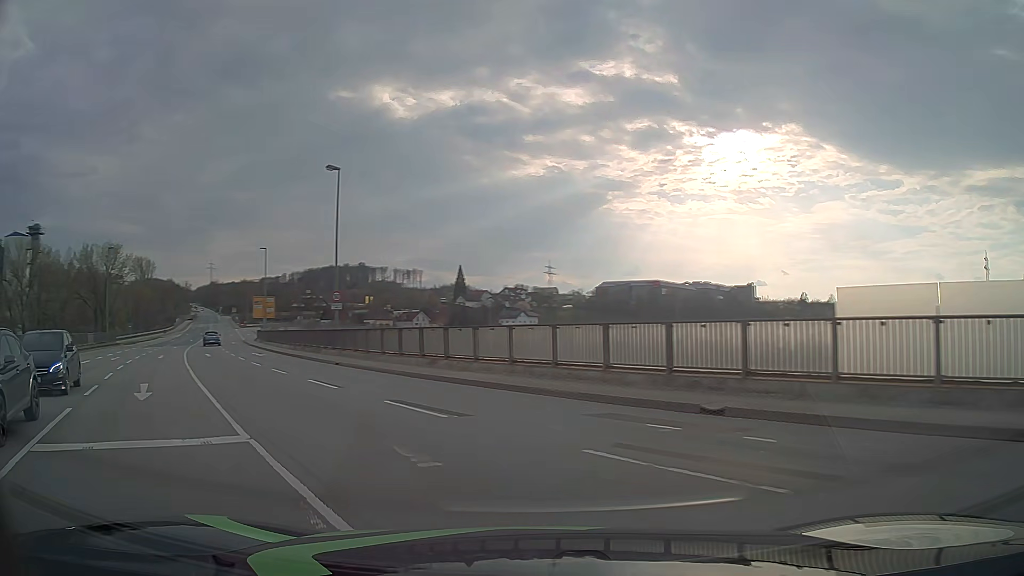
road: primary_link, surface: asphalt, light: Day
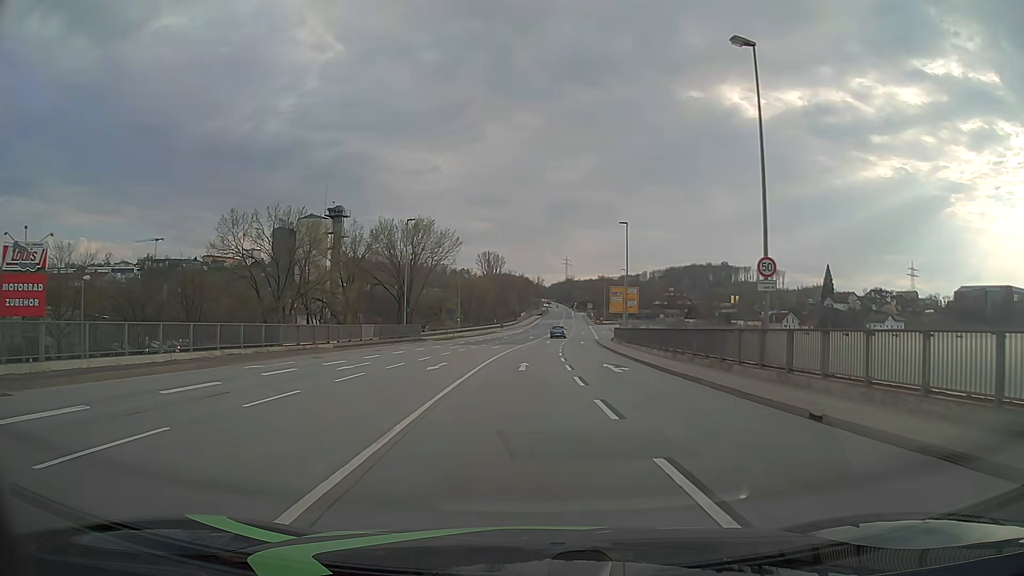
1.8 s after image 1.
(-6.5, +16.2) m; -34°
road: primary
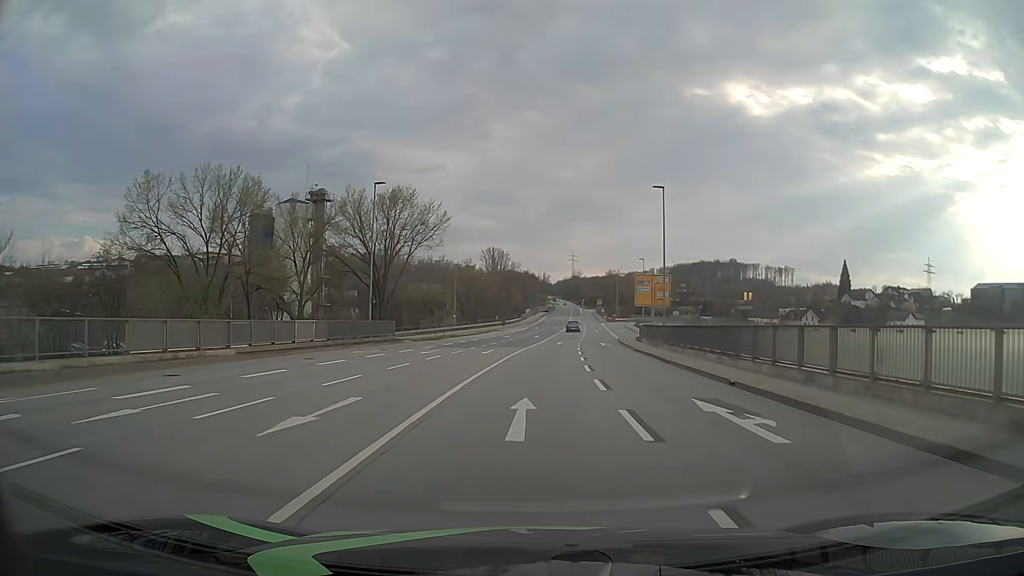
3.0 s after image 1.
(0.0, +14.4) m; 0°
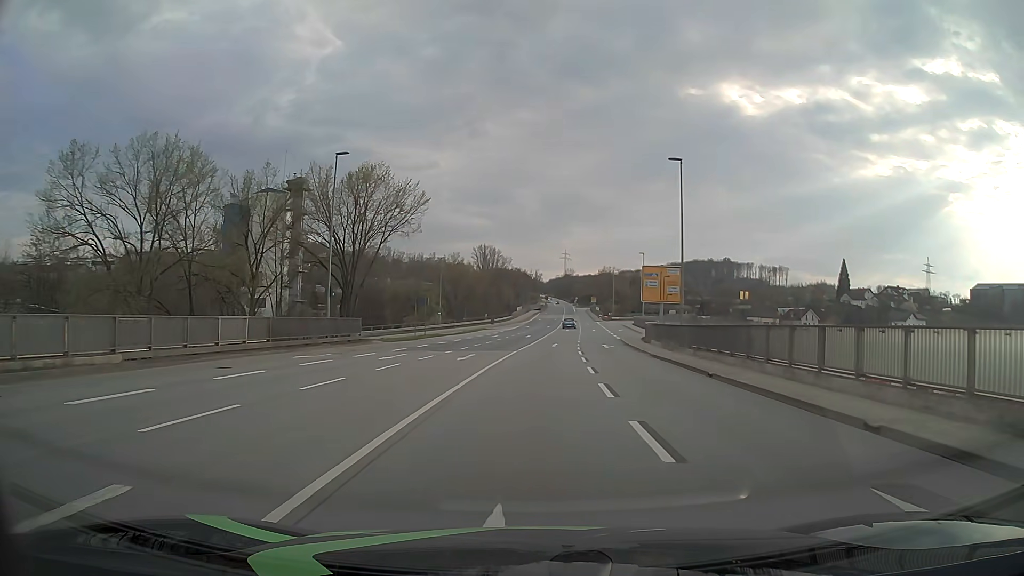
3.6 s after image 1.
(0.0, +7.5) m; +1°
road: primary_link
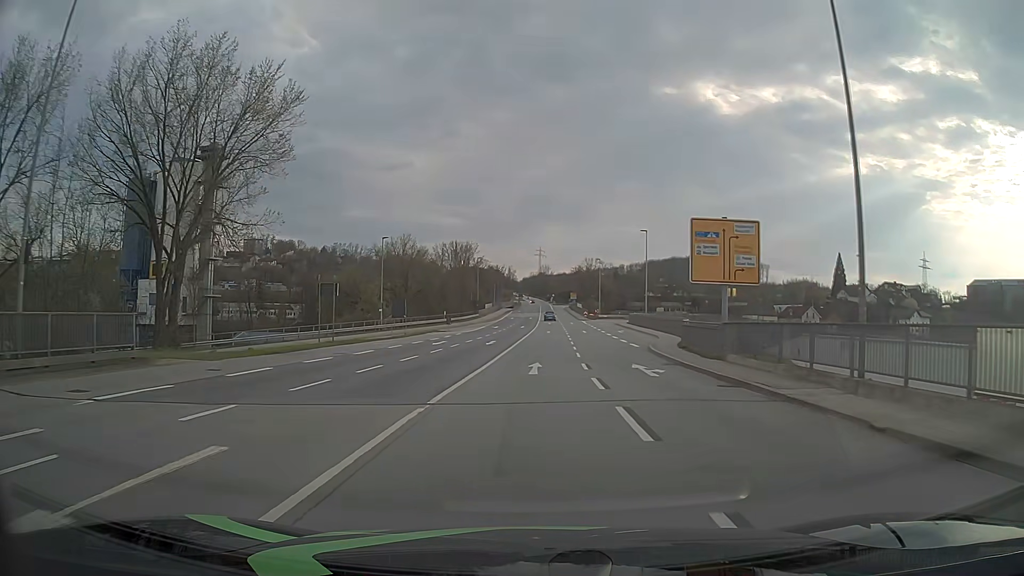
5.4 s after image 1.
(+0.5, +22.7) m; +2°
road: primary
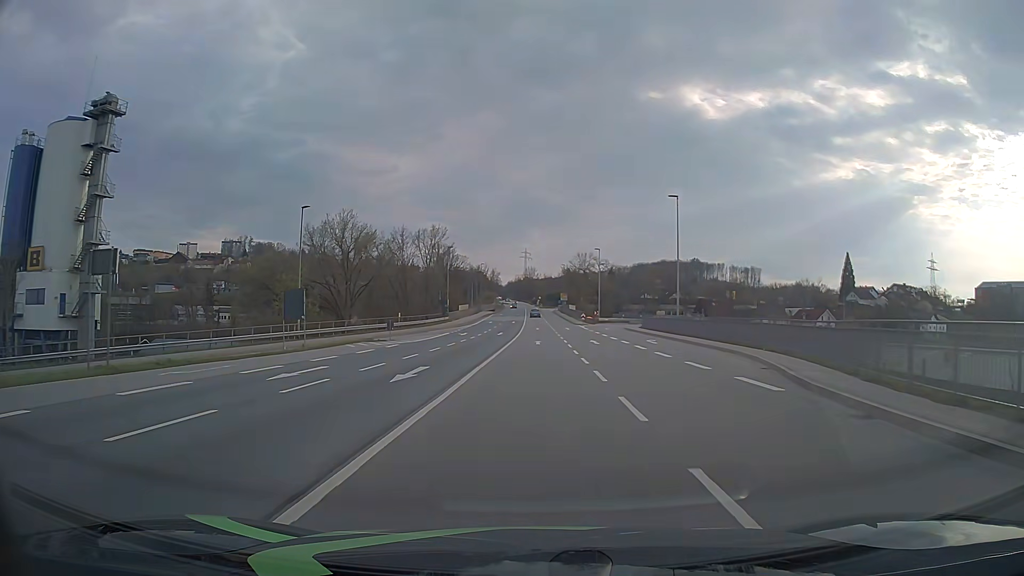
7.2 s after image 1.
(+0.3, +22.8) m; +1°
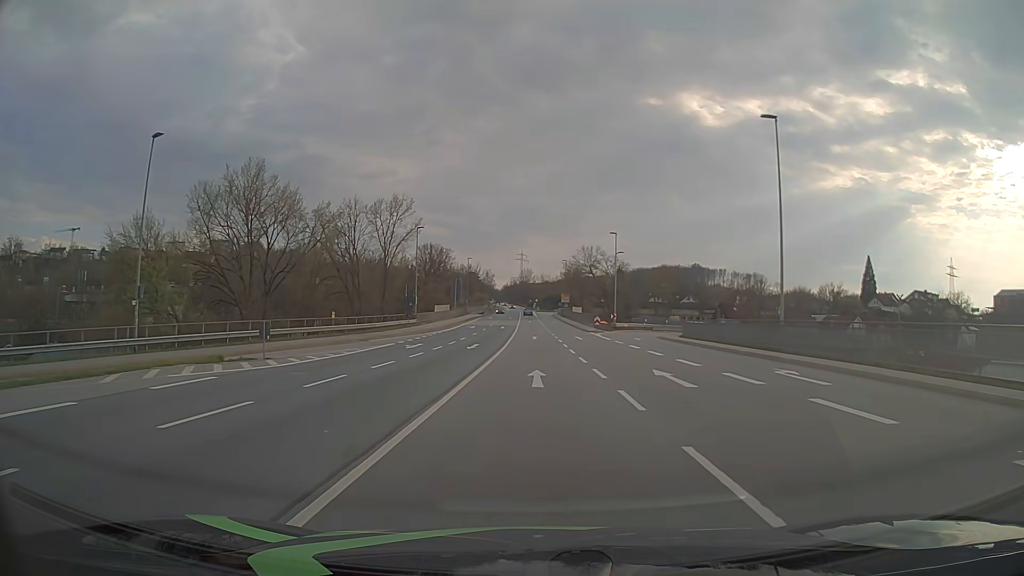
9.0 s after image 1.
(+0.1, +22.7) m; 0°
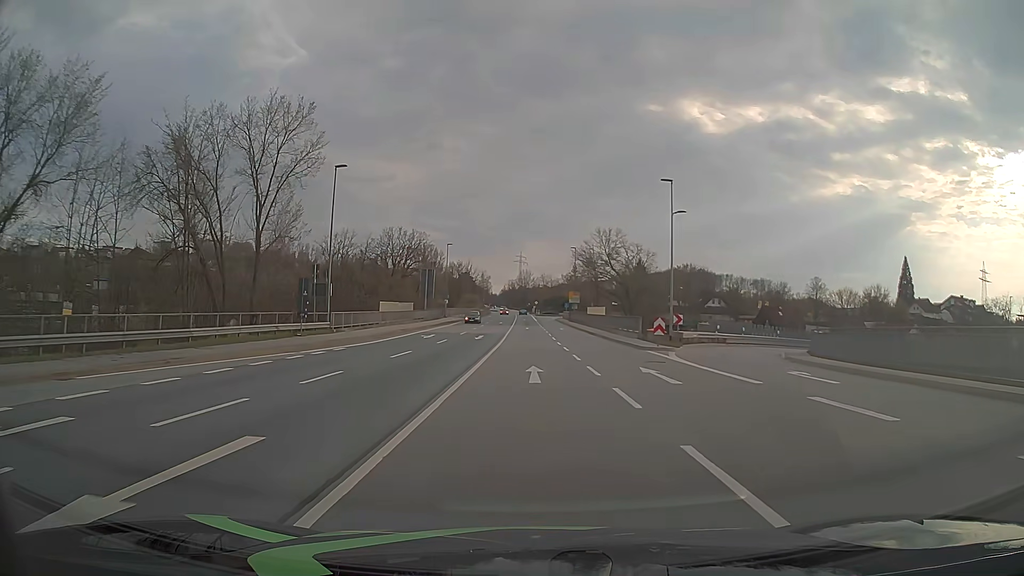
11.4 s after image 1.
(+0.1, +30.1) m; 0°
(0, +10) (0, +20) (0, +30) (0, +40) (0, +50) (0, +60) (-1, +70) (-1, +80) (-1, +90) (-1, +100) m
